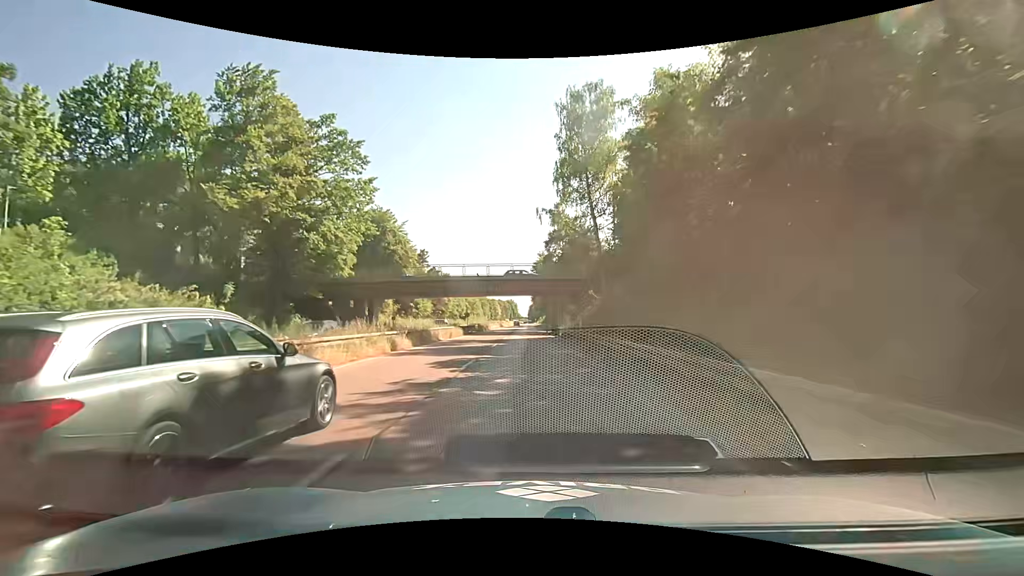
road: trunk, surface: asphalt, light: Day
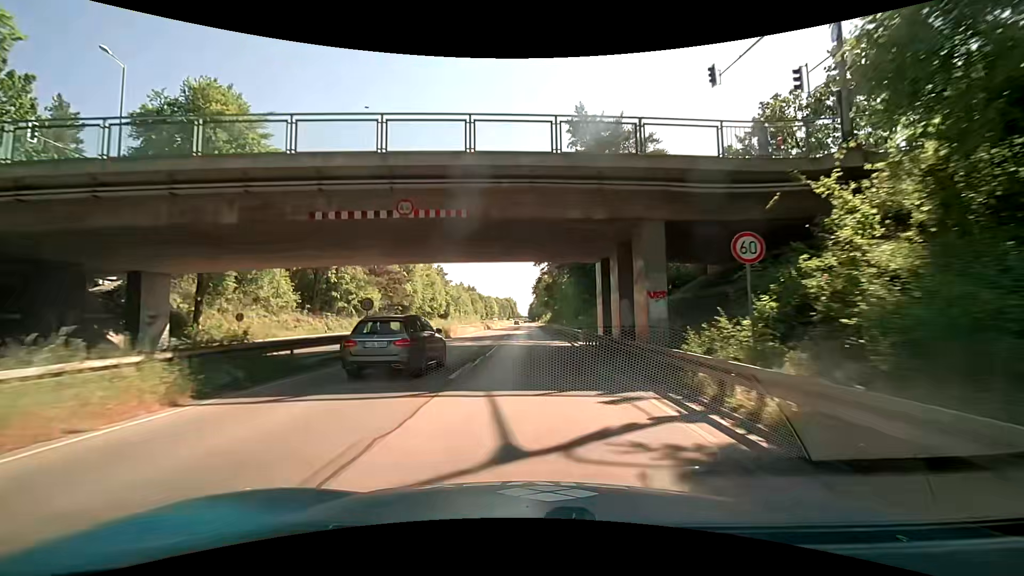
(+0.1, +37.6) m; 0°
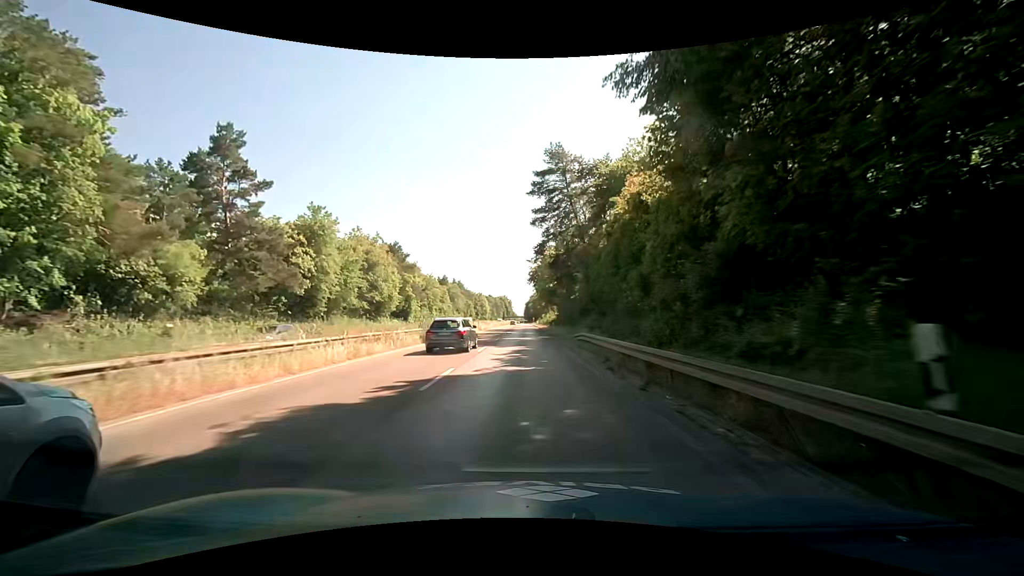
(+0.3, +37.9) m; +1°
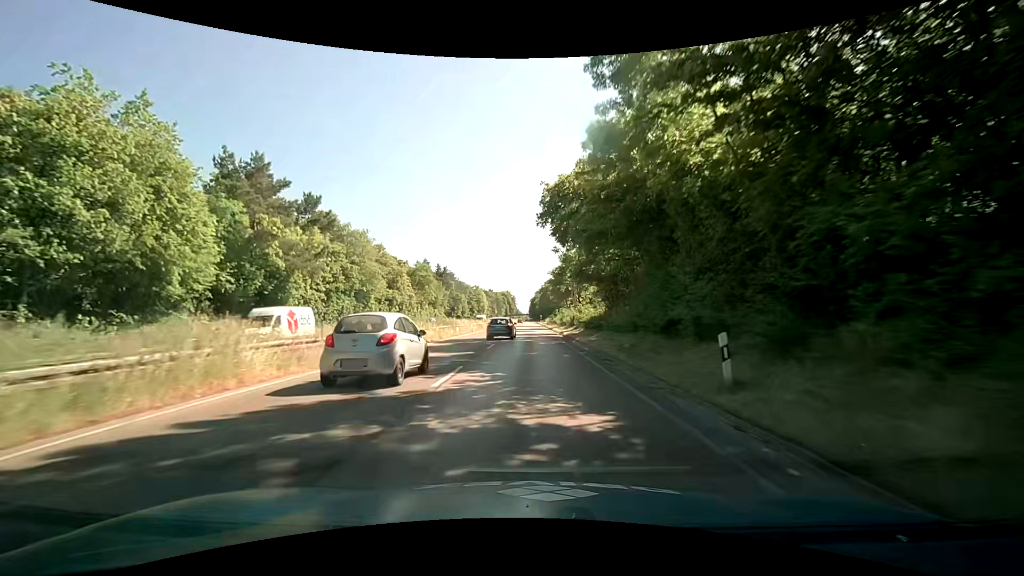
(-0.3, +47.7) m; -1°
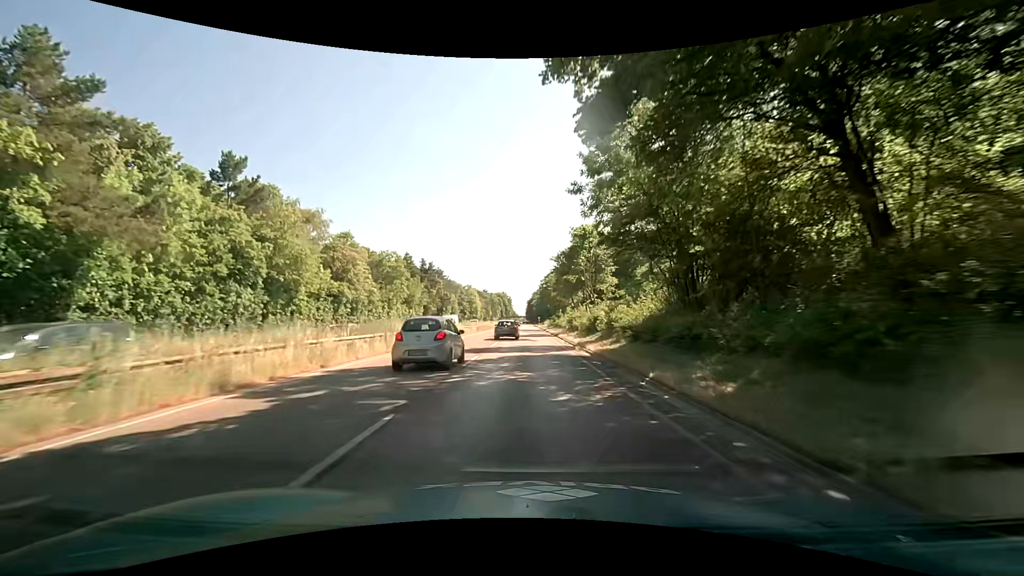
(+0.1, +19.2) m; +1°
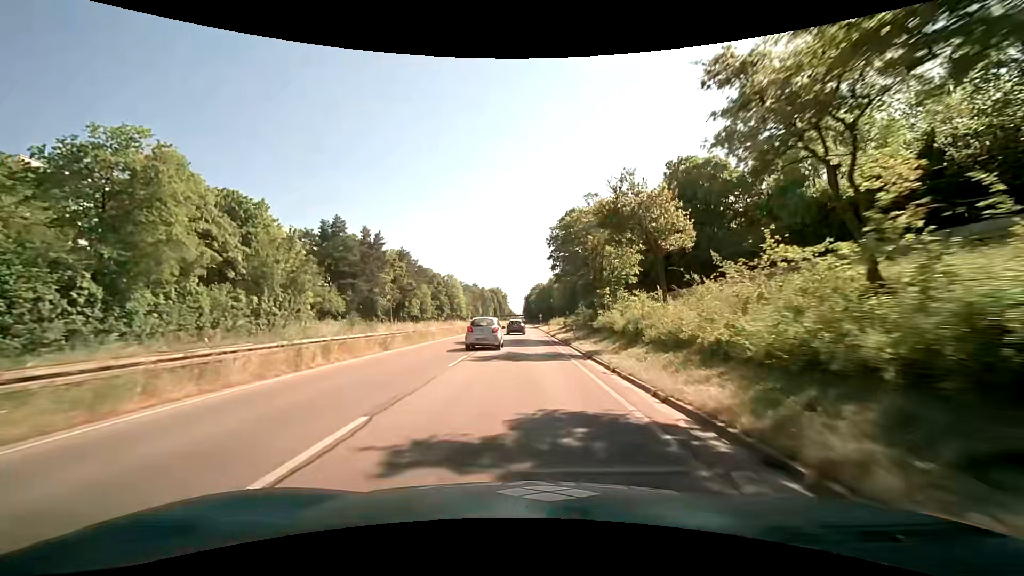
(+0.2, +48.3) m; 0°
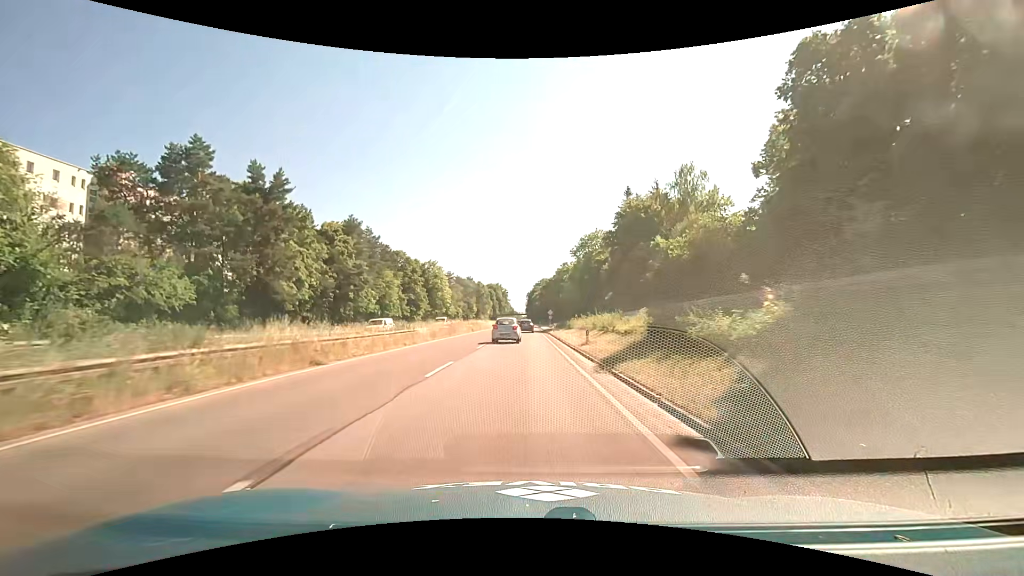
(0.0, +38.9) m; 0°
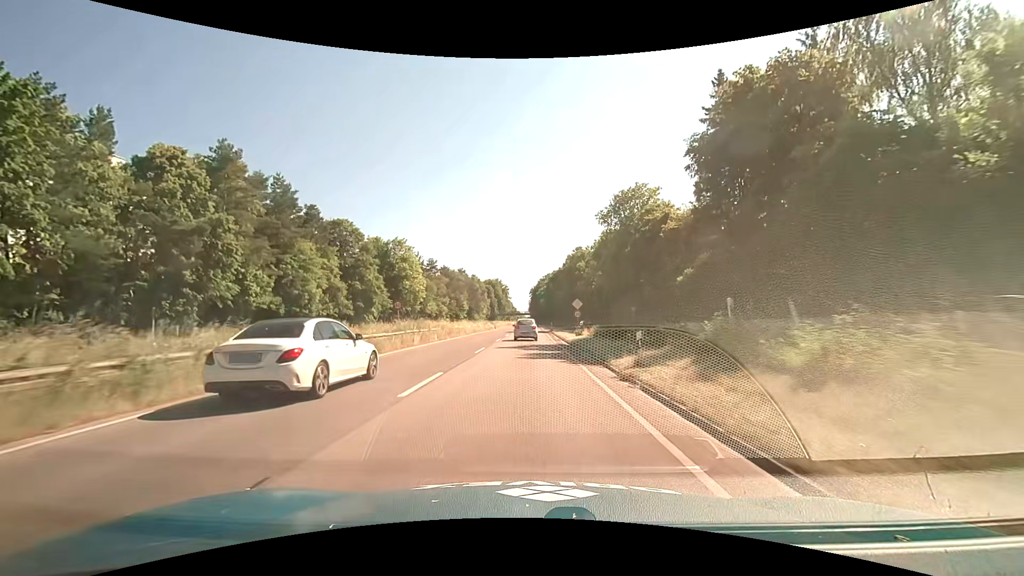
(-0.1, +39.1) m; -1°
(0, +10) (0, +20) (0, +30) (0, +40) (0, +50) (0, +60) (0, +70) (0, +80) (0, +90) (0, +100) m
